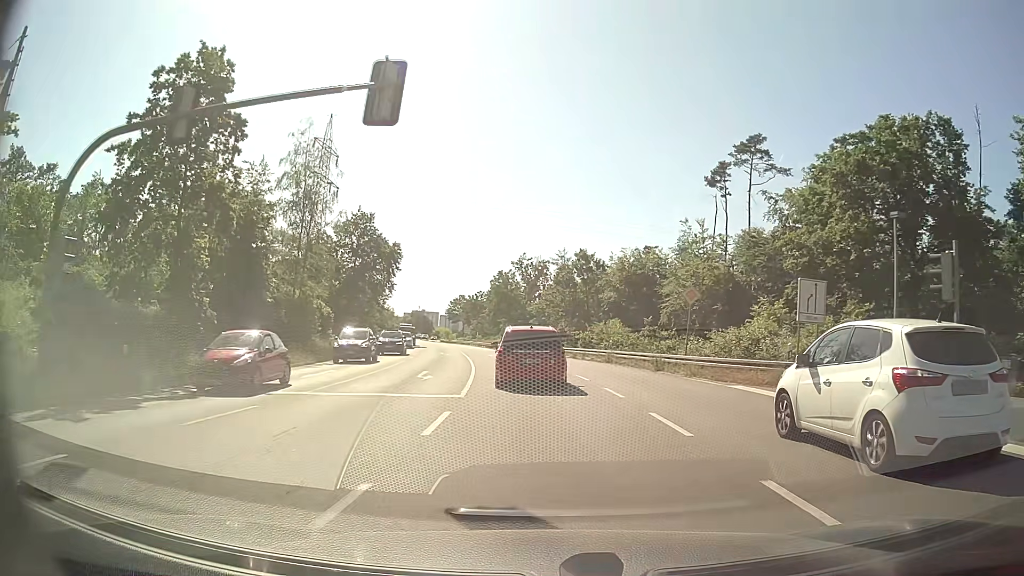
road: primary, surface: asphalt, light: Day
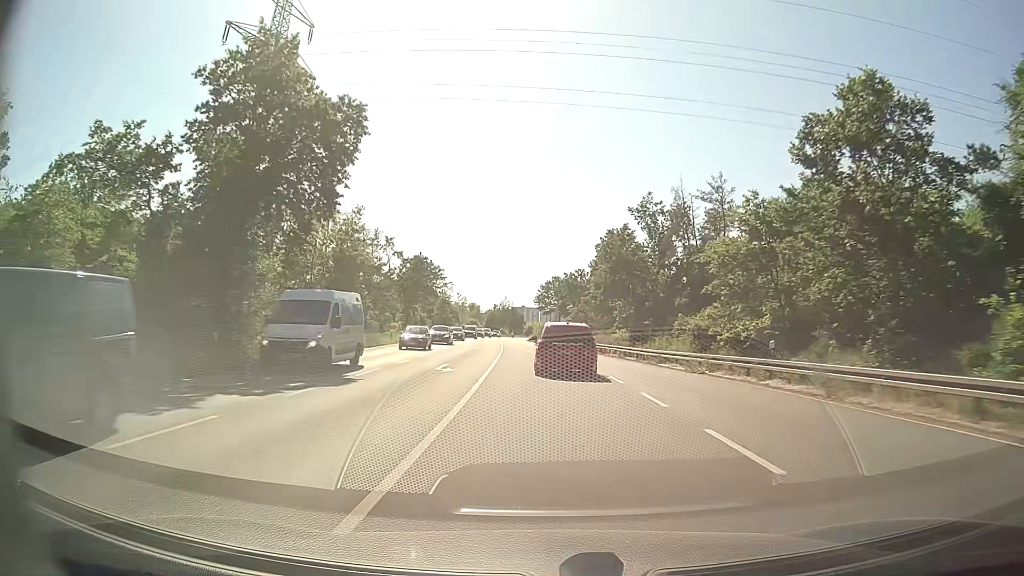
(-4.4, +52.2) m; -8°
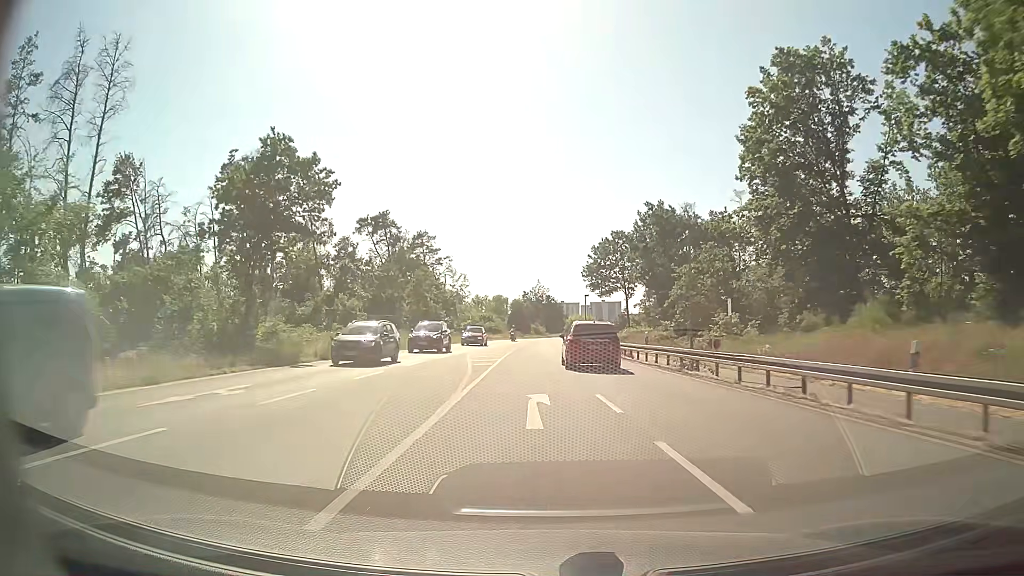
(-2.5, +61.3) m; -3°
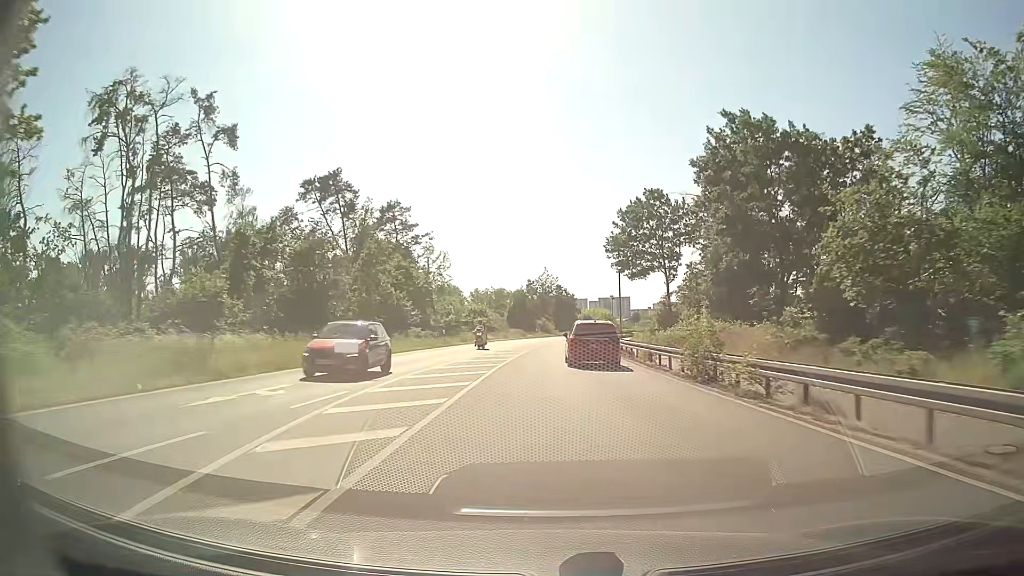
(-0.3, +24.2) m; -1°
(0, +10) (0, +20) (0, +30) (+1, +40) (+1, +50) (+2, +60) (+3, +70) (+4, +80) (+6, +90) (+8, +99) m
